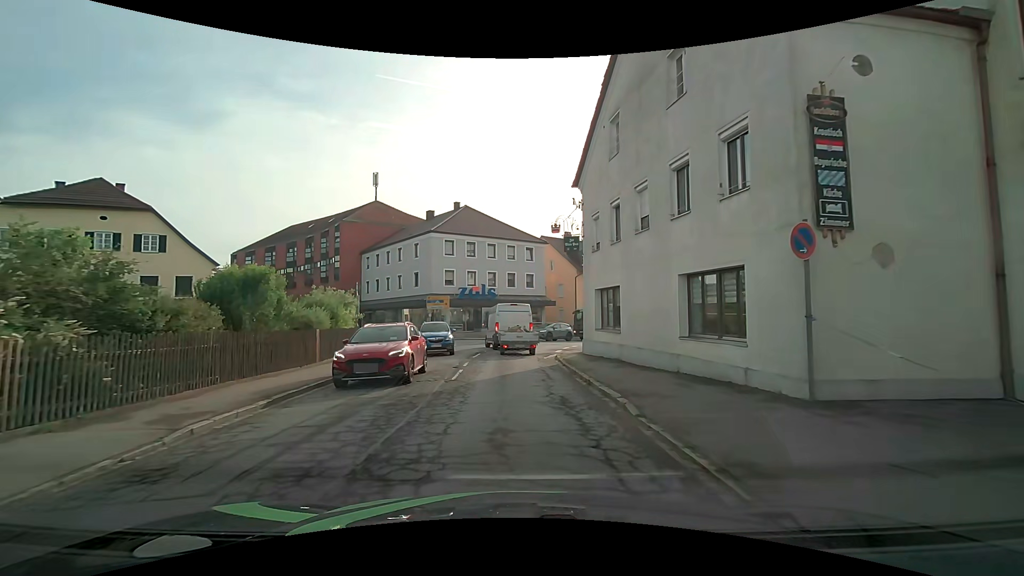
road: secondary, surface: asphalt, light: Day
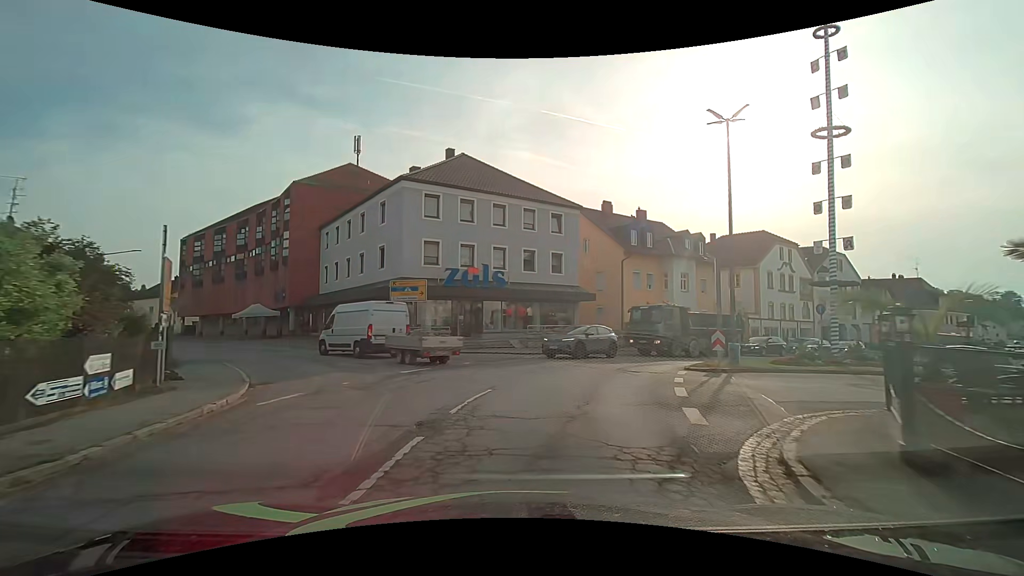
(-0.3, +18.4) m; -1°
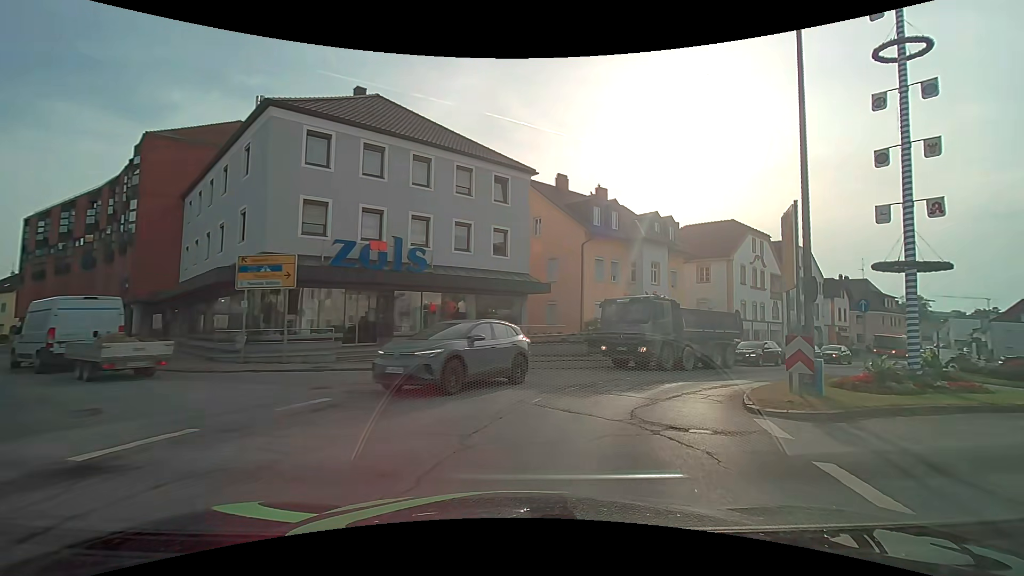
(+0.3, +9.5) m; +6°
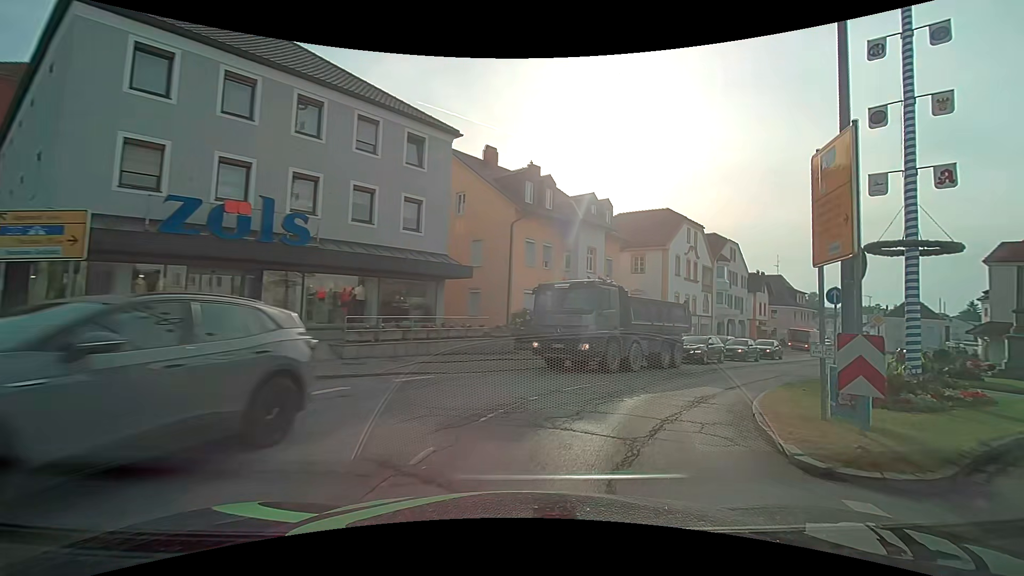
(+0.3, +4.7) m; +8°
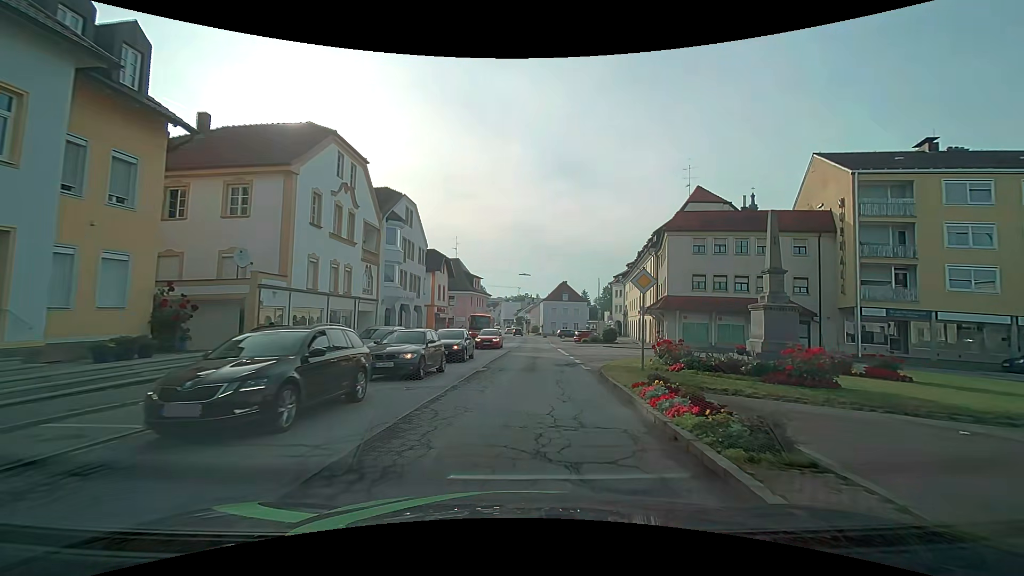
(+6.9, +17.9) m; +37°
(0, +10) (0, +20) (+1, +30) (+1, +40) (+1, +50) (+2, +60) (+2, +70) (+2, +80) (+1, +90) (0, +100) m
